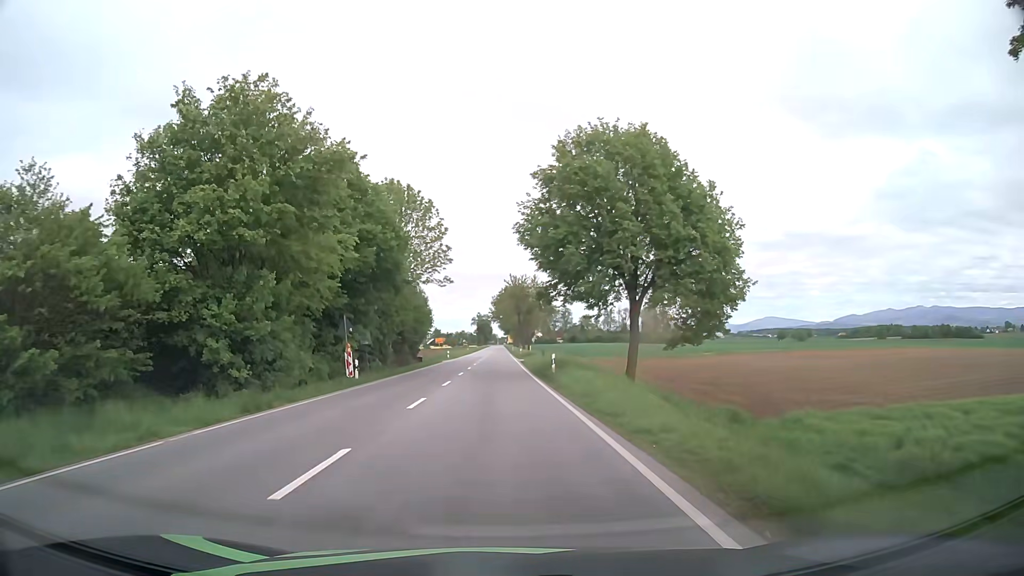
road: primary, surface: asphalt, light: Day
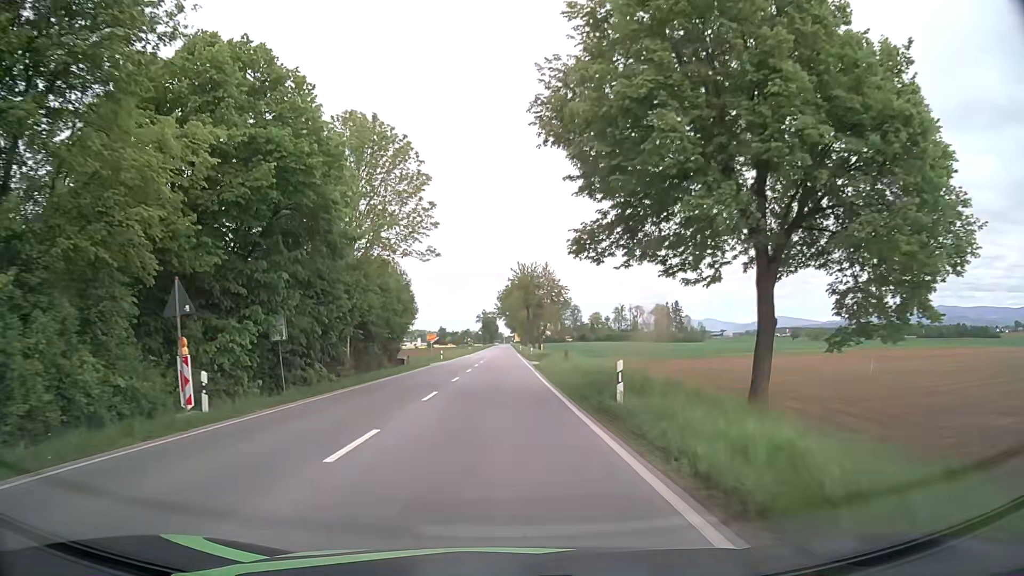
(-0.1, +16.2) m; -1°
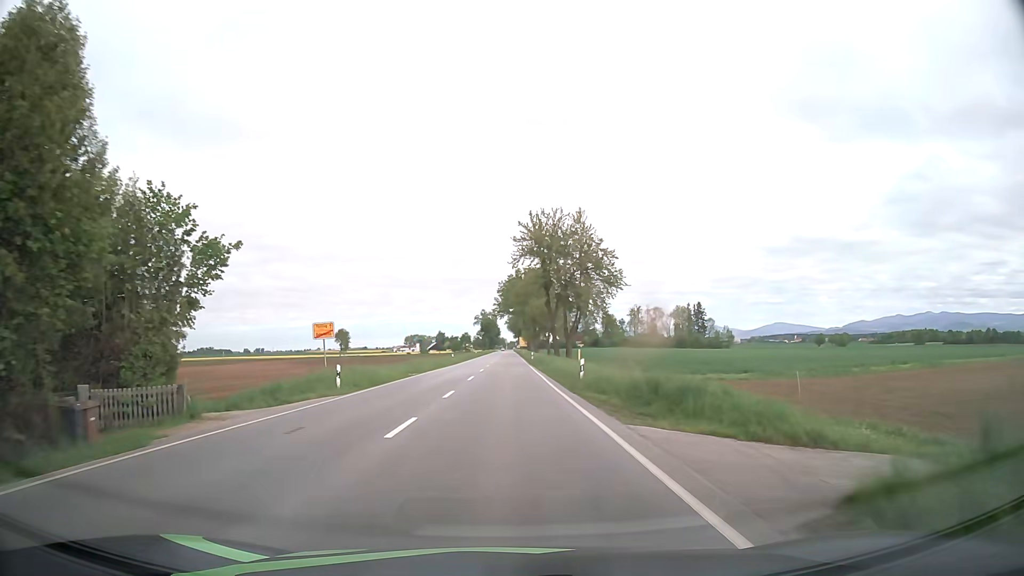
(-0.1, +42.8) m; 0°
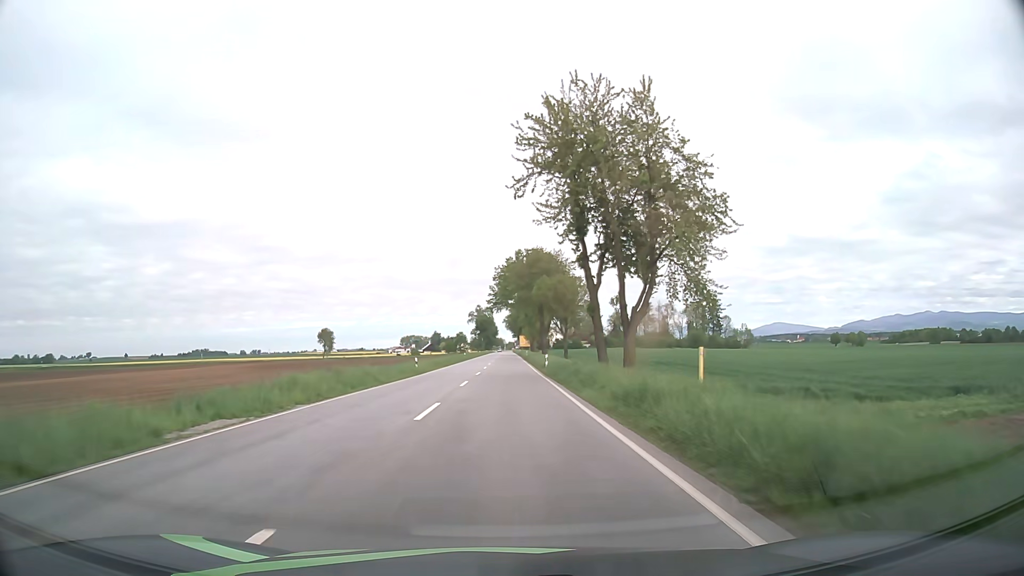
(+0.1, +29.8) m; 0°
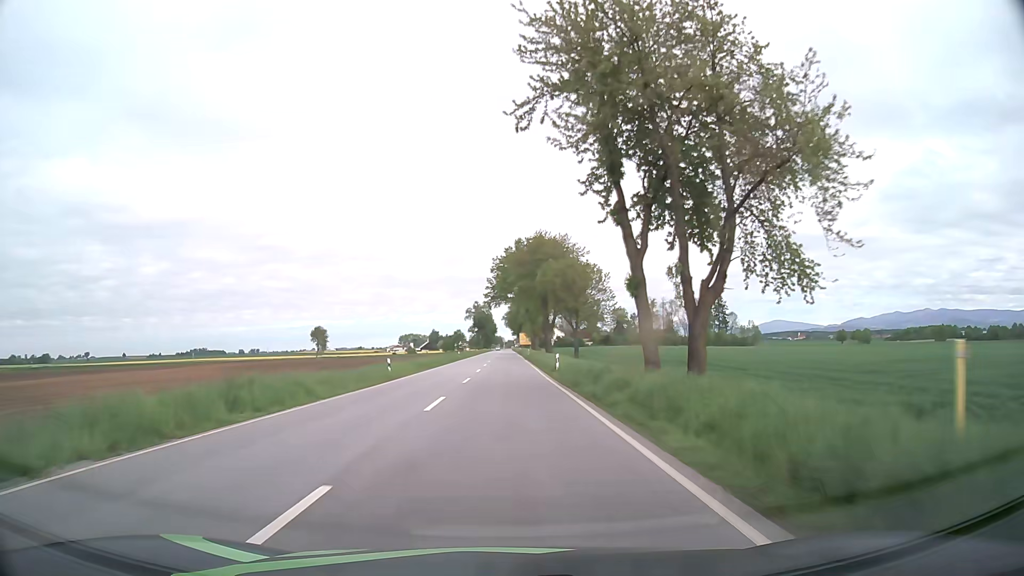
(0.0, +10.6) m; 0°
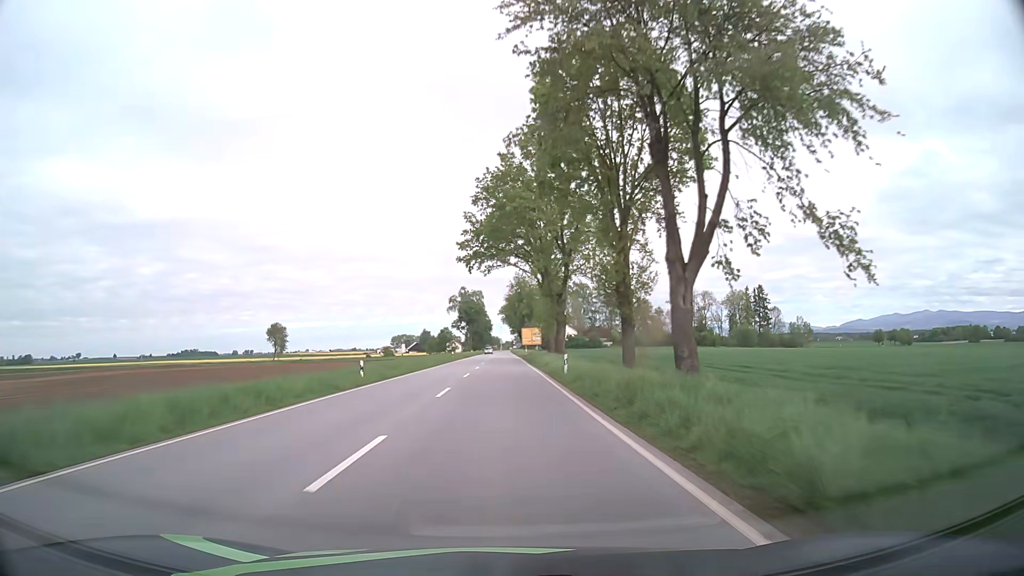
(+0.1, +56.8) m; 0°
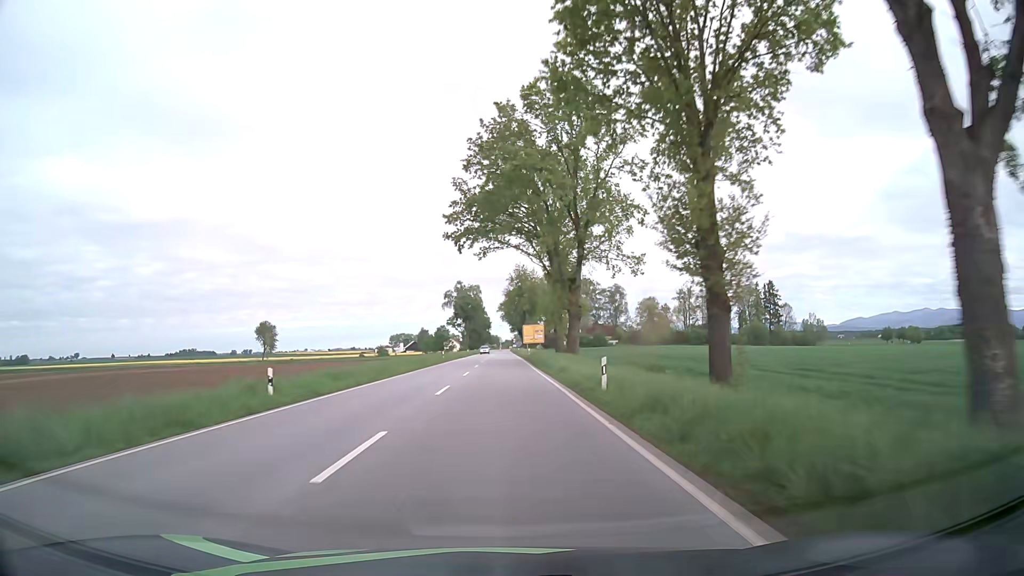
(0.0, +11.7) m; 0°
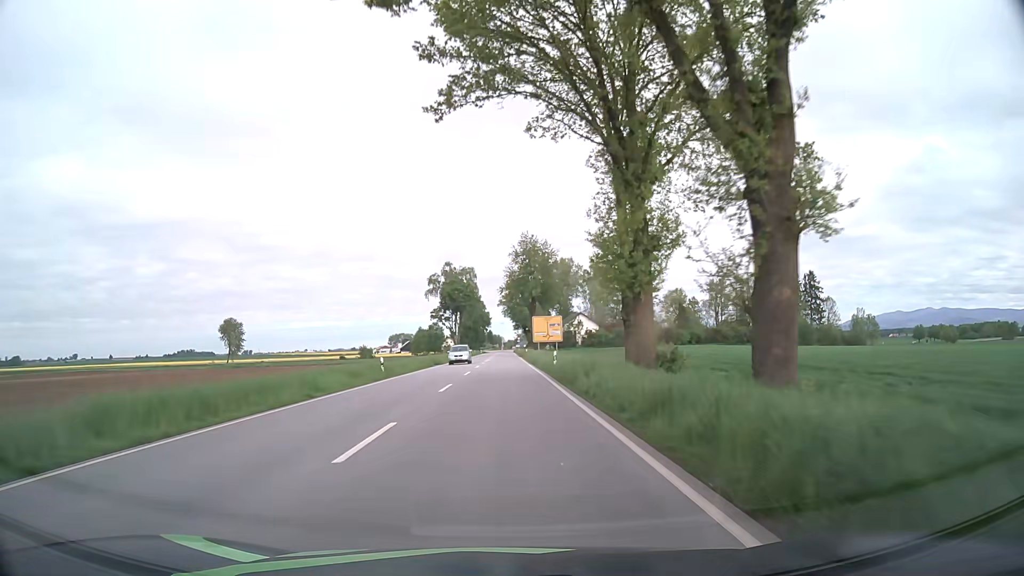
(0.0, +35.0) m; 0°
(0, +10) (0, +20) (0, +30) (0, +40) (0, +50) (0, +60) (0, +70) (0, +80) (0, +90) (0, +100) m
